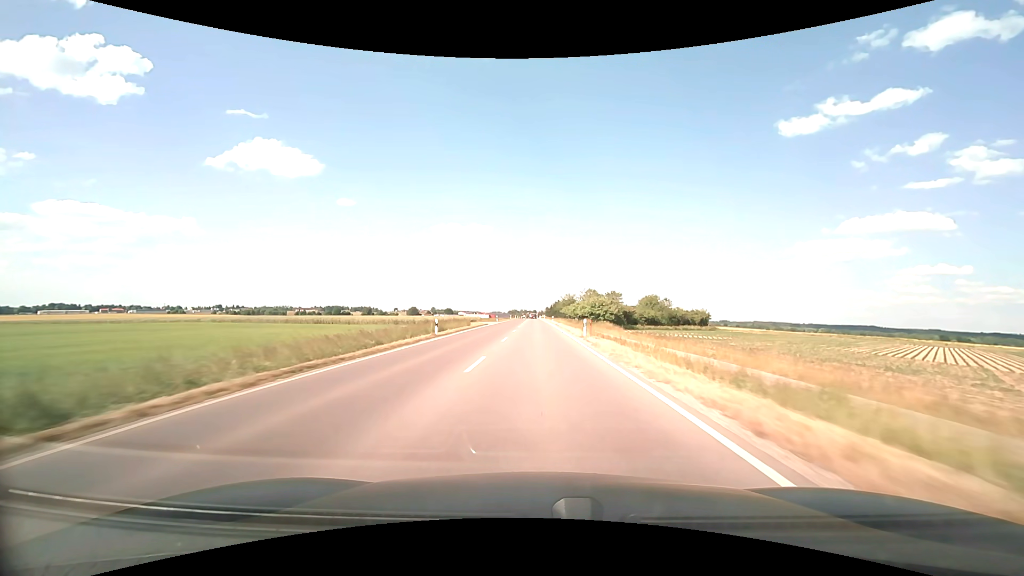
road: secondary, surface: asphalt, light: Day
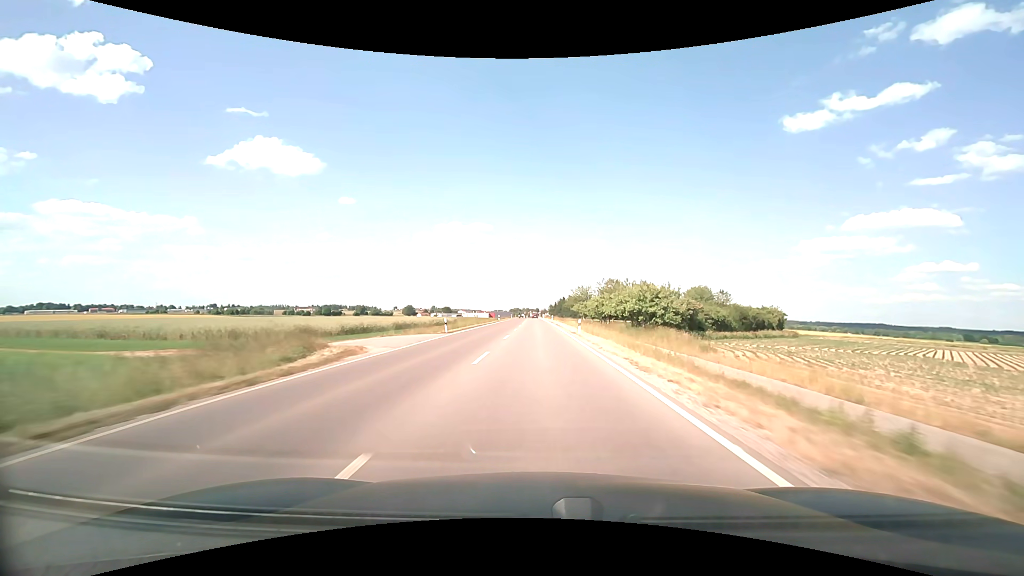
(-0.1, +46.6) m; 0°
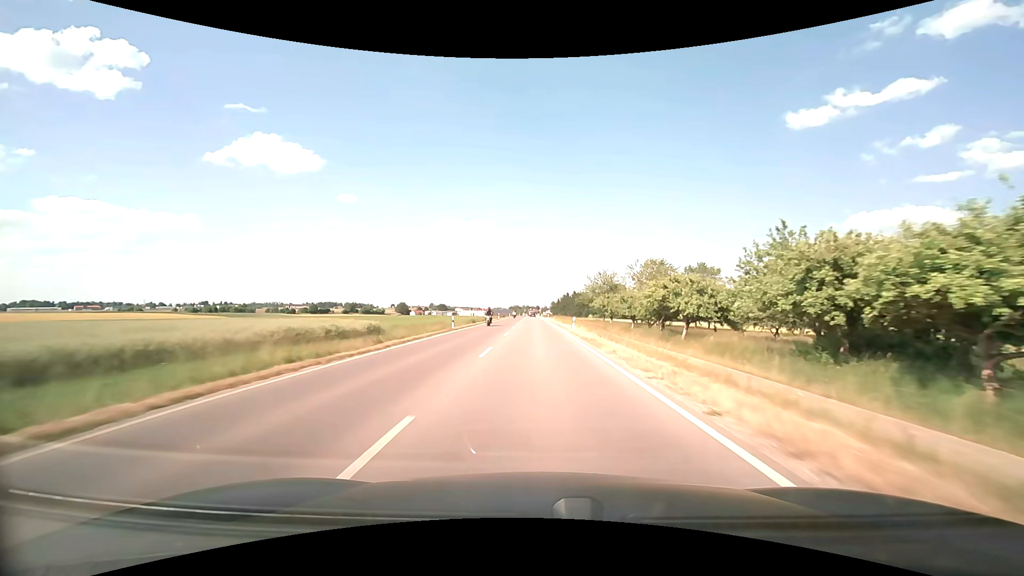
(-0.1, +46.5) m; 0°
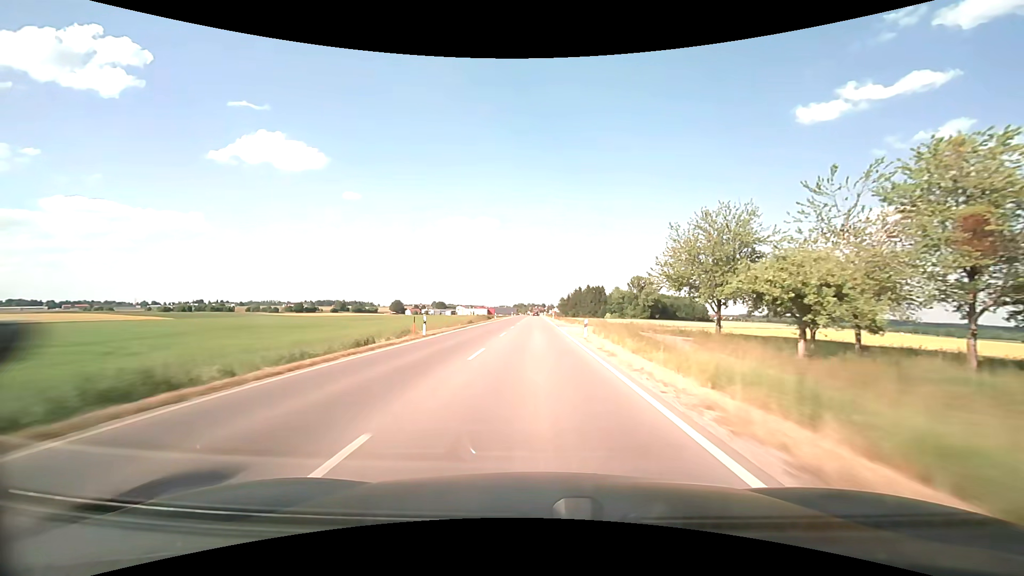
(-0.2, +61.2) m; -1°
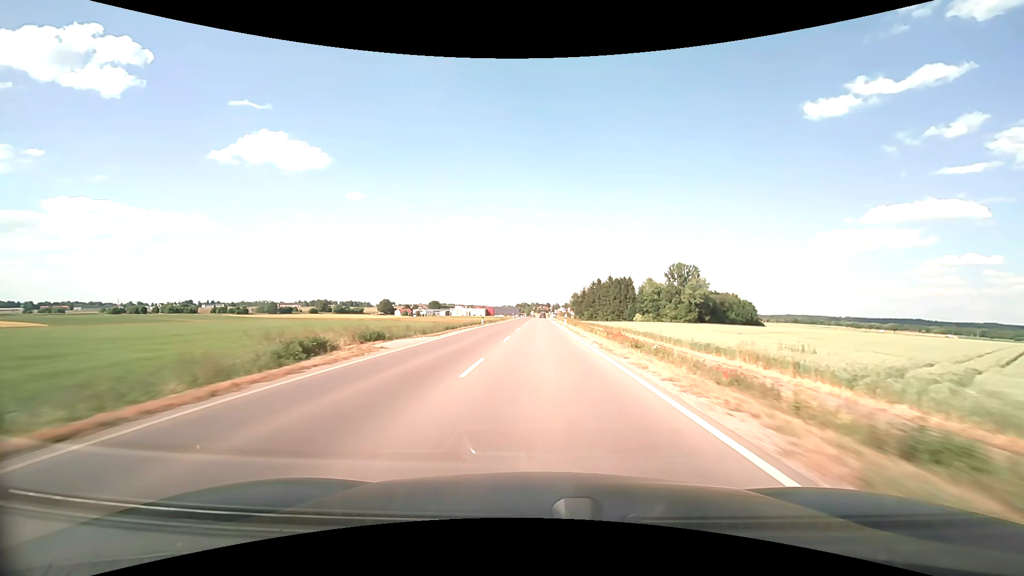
(-0.4, +75.8) m; 0°
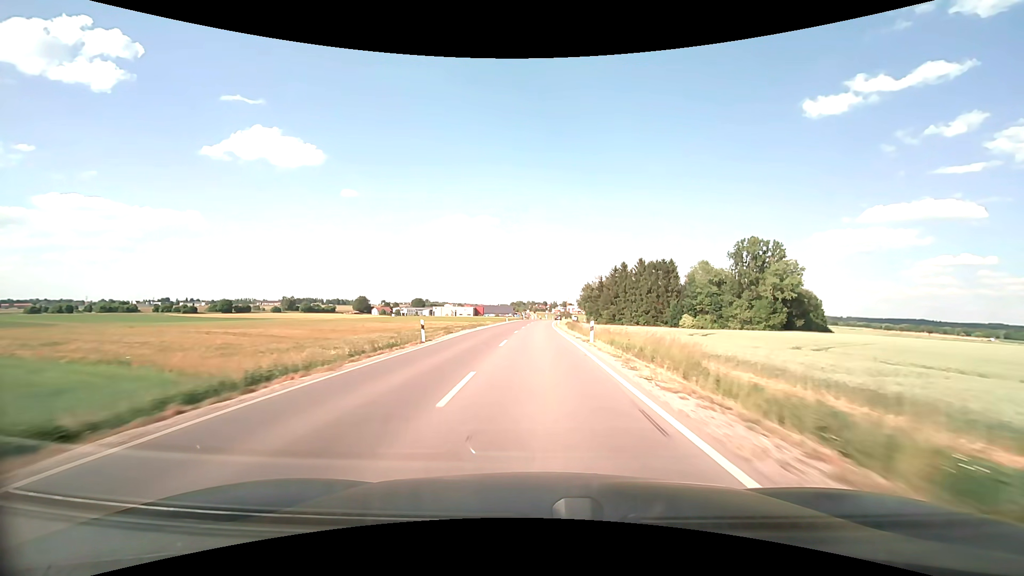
(+0.3, +75.5) m; 0°
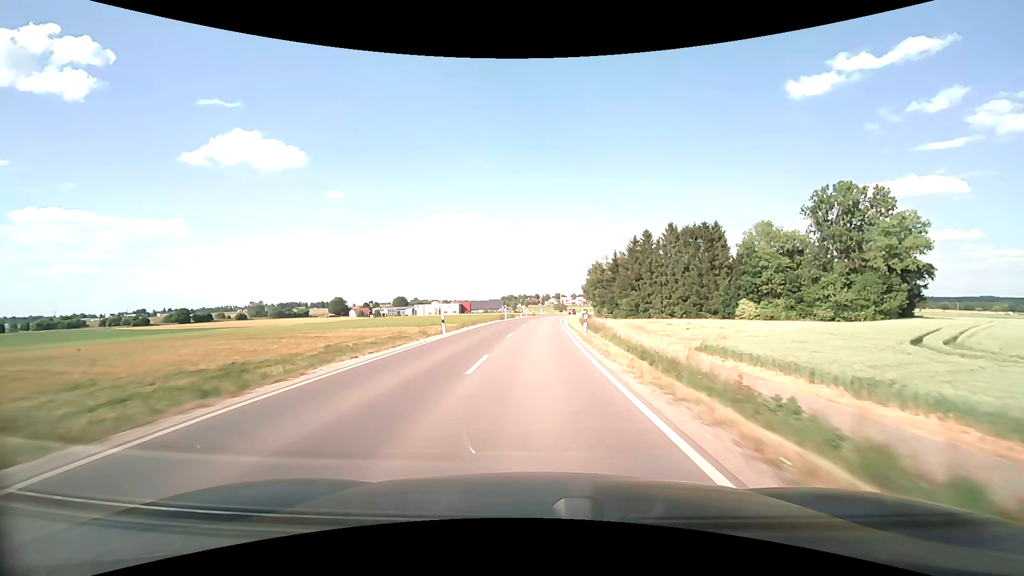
(+0.3, +45.1) m; +1°
(0, +10) (0, +20) (0, +30) (+1, +40) (+1, +50) (+2, +60) (+2, +70) (+3, +80) (+4, +90) (+5, +100) m
